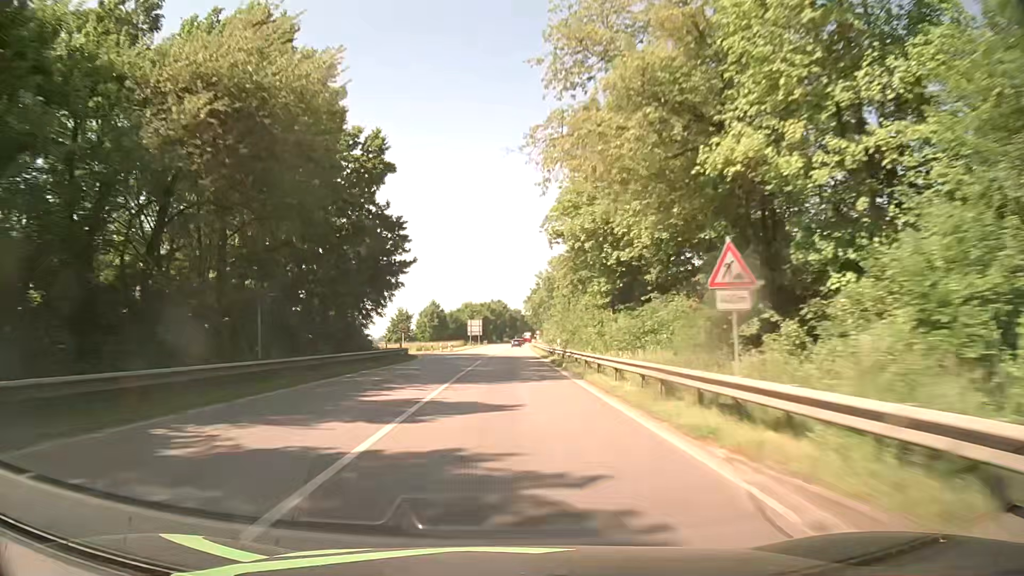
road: primary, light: Day
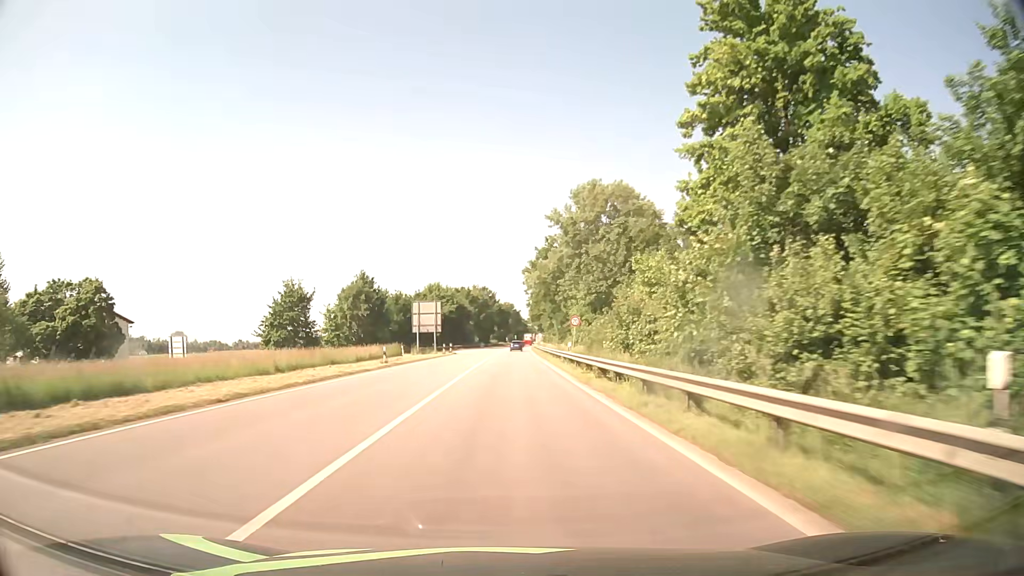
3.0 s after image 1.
(+0.8, +72.4) m; +1°
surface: asphalt
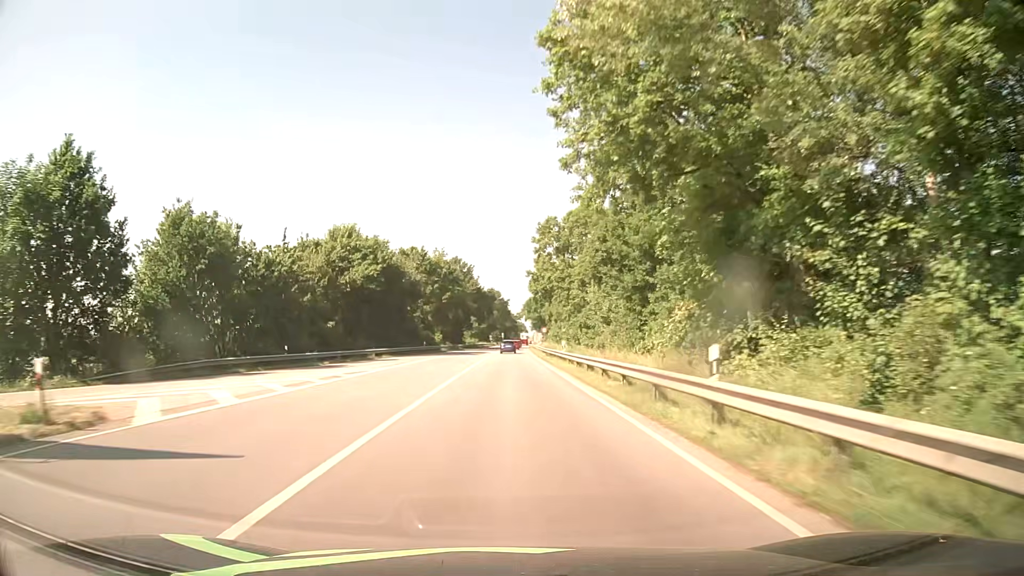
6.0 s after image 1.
(+0.7, +65.7) m; +1°
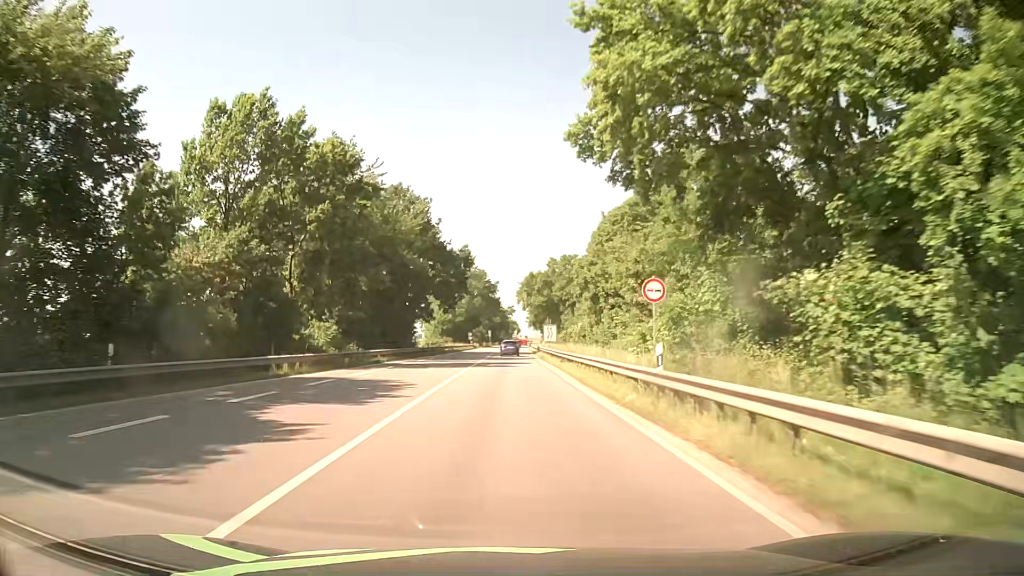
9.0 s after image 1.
(+0.2, +59.0) m; +1°
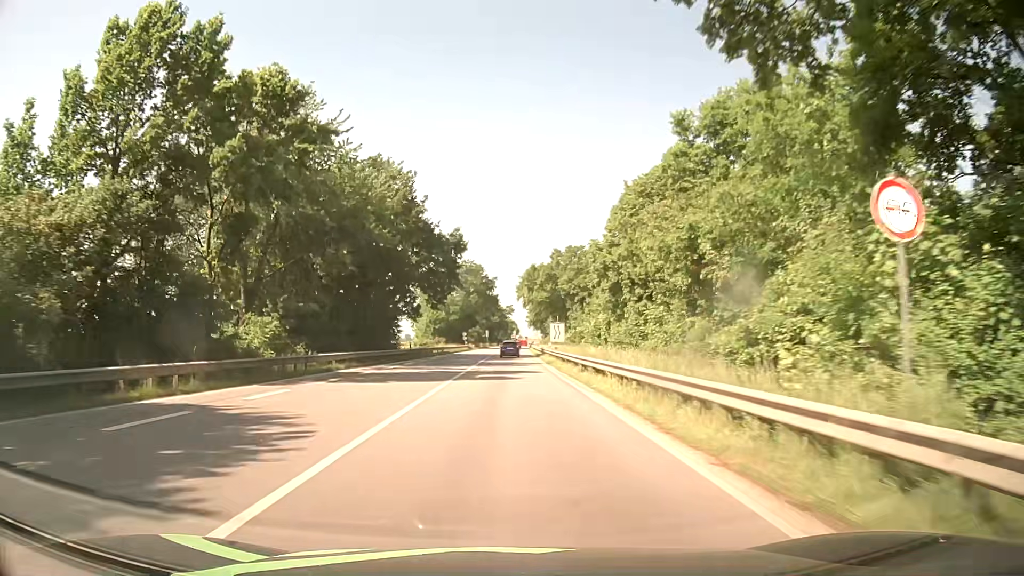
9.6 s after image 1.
(0.0, +11.0) m; 0°
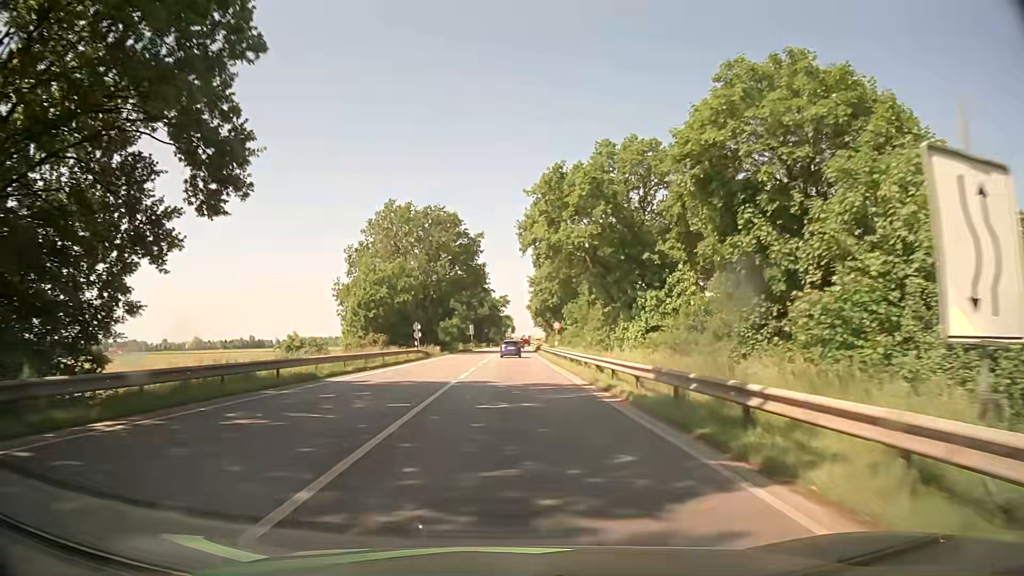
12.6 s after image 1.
(-0.2, +50.9) m; 0°
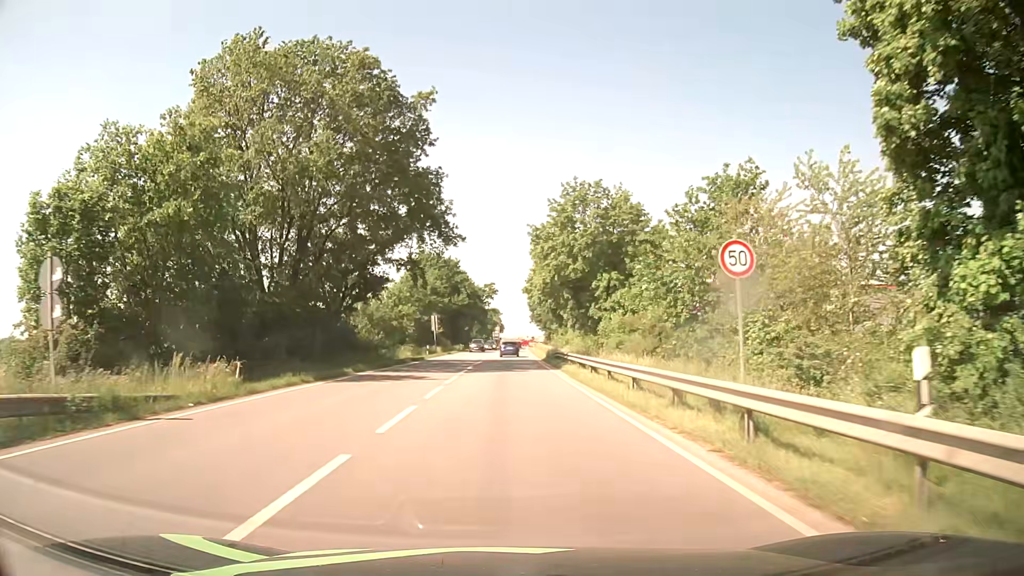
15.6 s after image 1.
(+0.3, +44.2) m; +1°
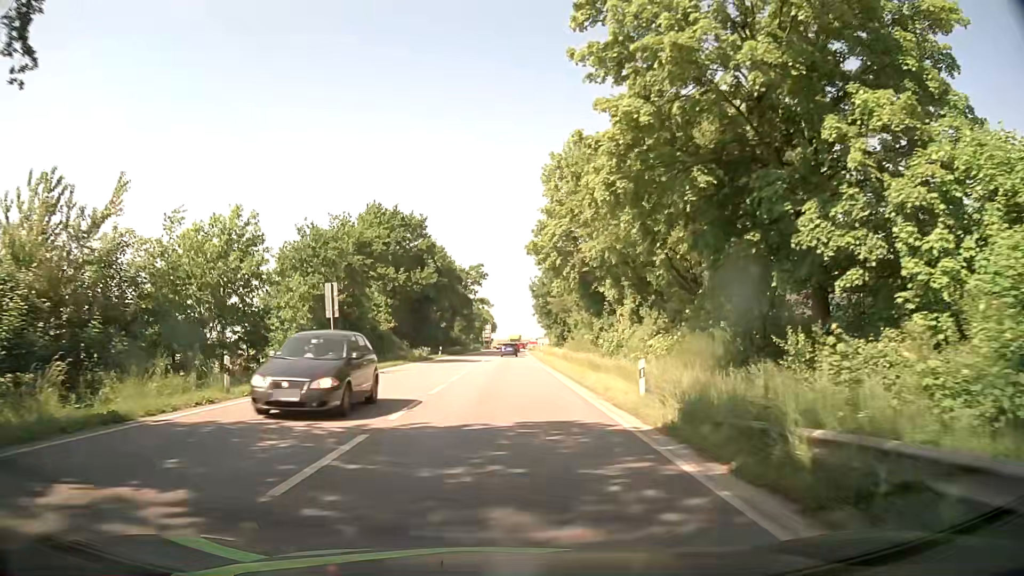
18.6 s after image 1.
(+0.2, +39.8) m; 0°
(0, +10) (0, +20) (0, +30) (0, +40) (+1, +50) (+1, +60) (+1, +70) (+1, +80) (+2, +90) (+2, +100) m
